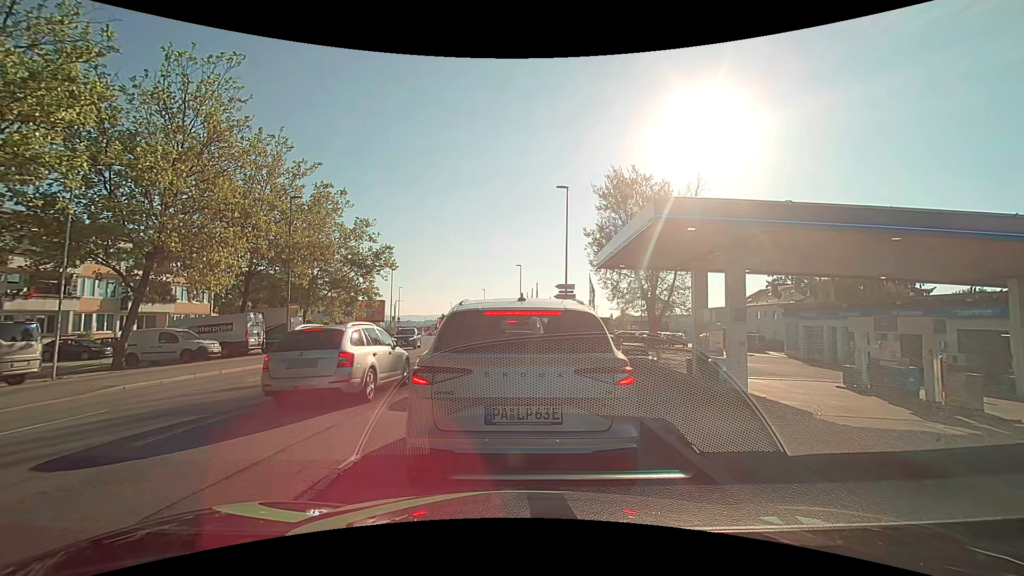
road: tertiary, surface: asphalt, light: Day
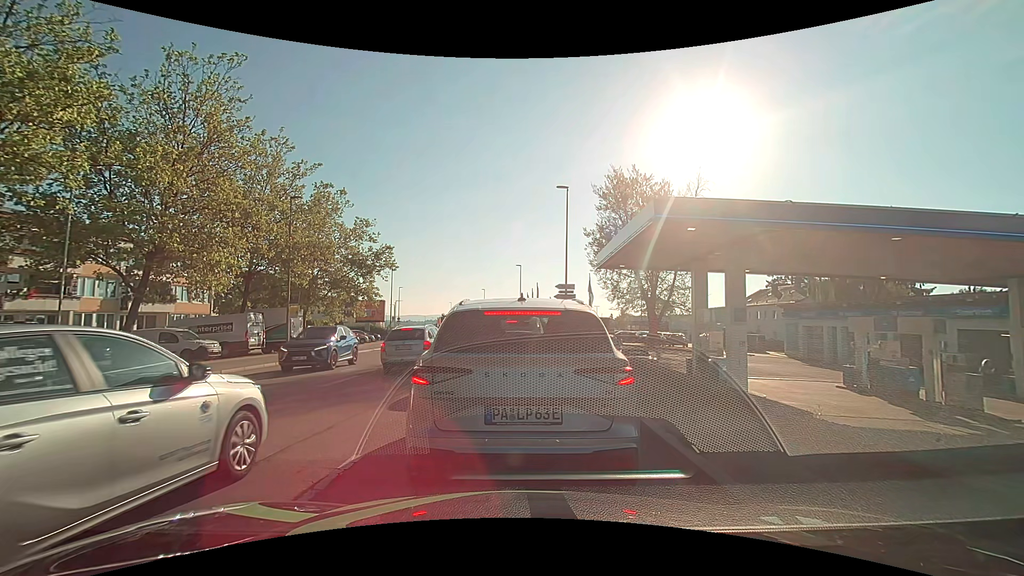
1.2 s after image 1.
(0.0, 0.0) m; 0°
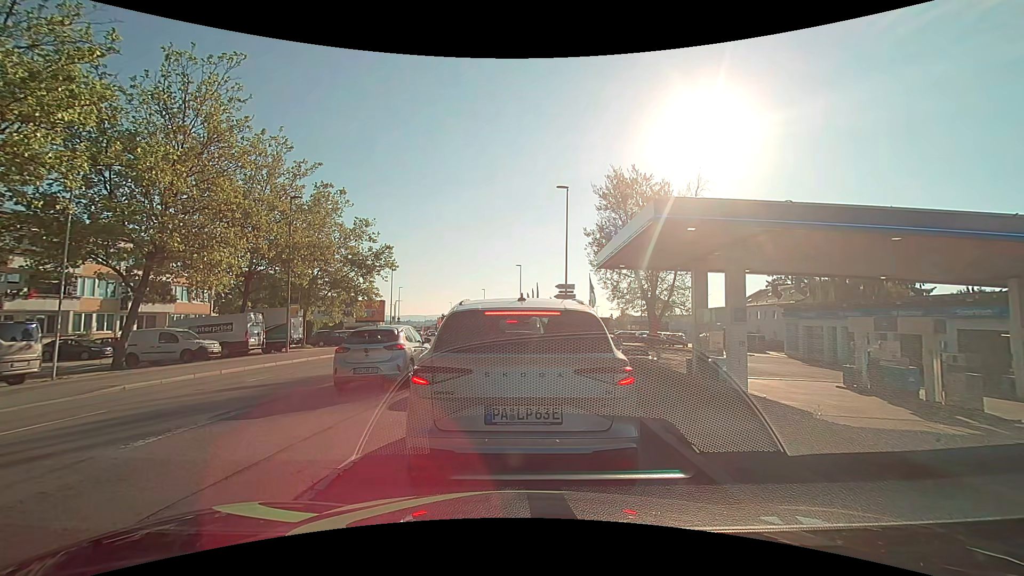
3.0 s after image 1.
(0.0, 0.0) m; 0°
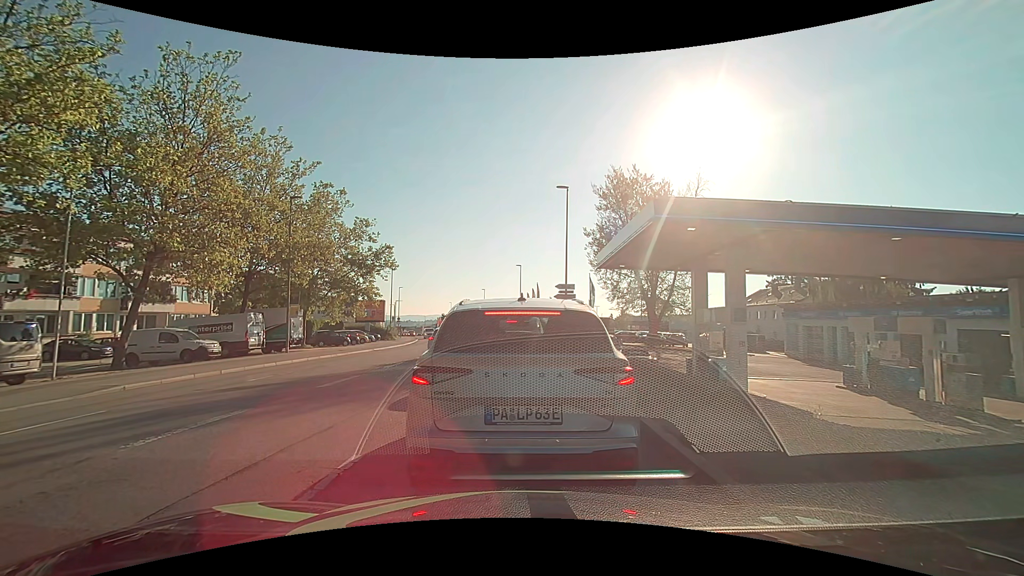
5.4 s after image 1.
(0.0, 0.0) m; 0°
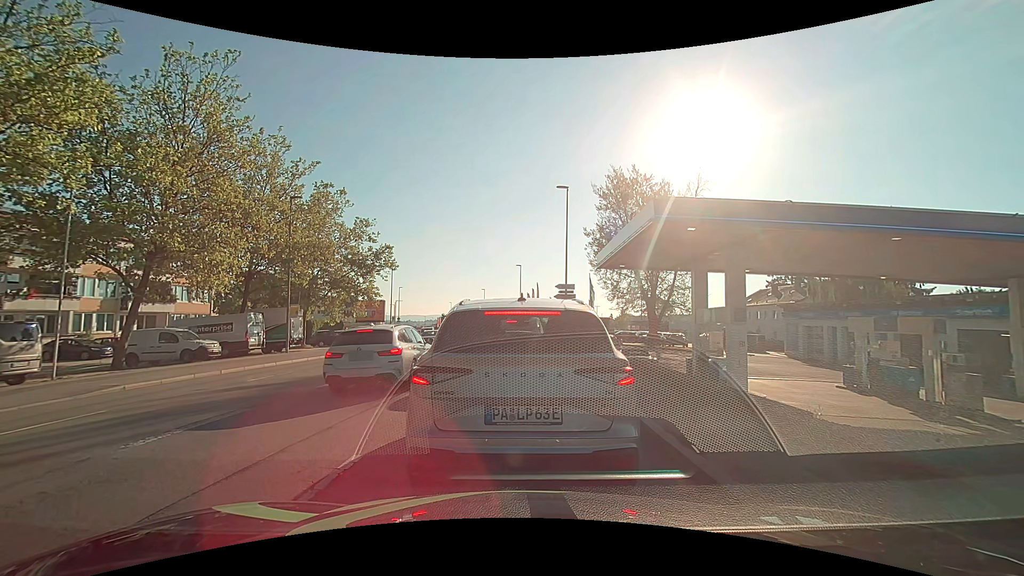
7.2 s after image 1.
(0.0, 0.0) m; 0°
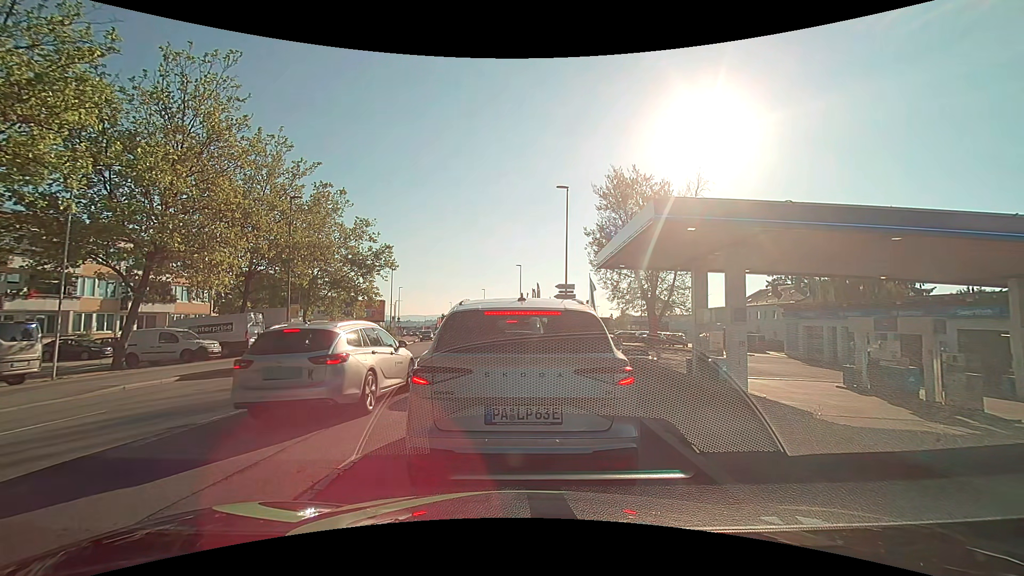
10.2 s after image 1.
(0.0, 0.0) m; 0°
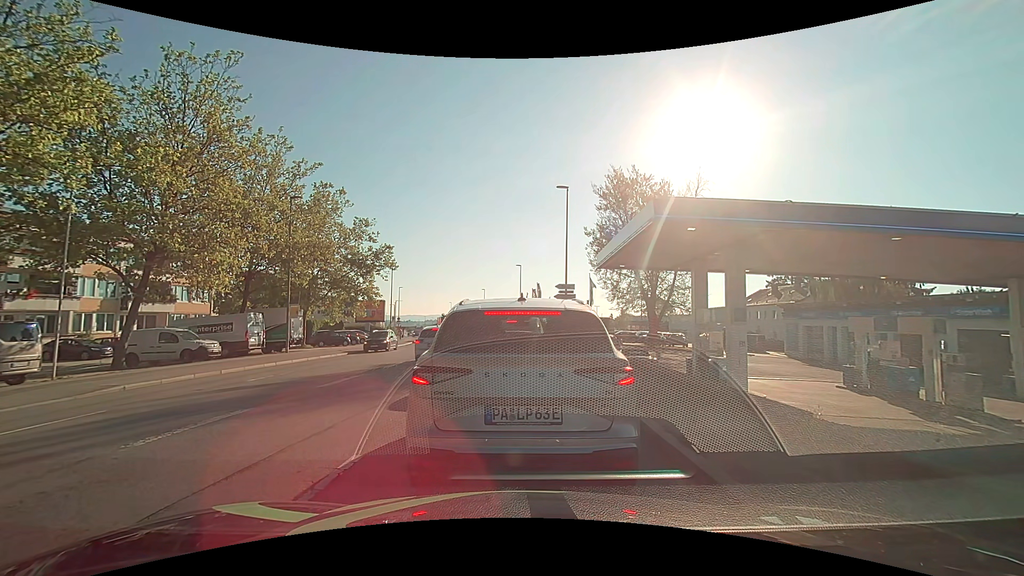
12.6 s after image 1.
(0.0, 0.0) m; 0°
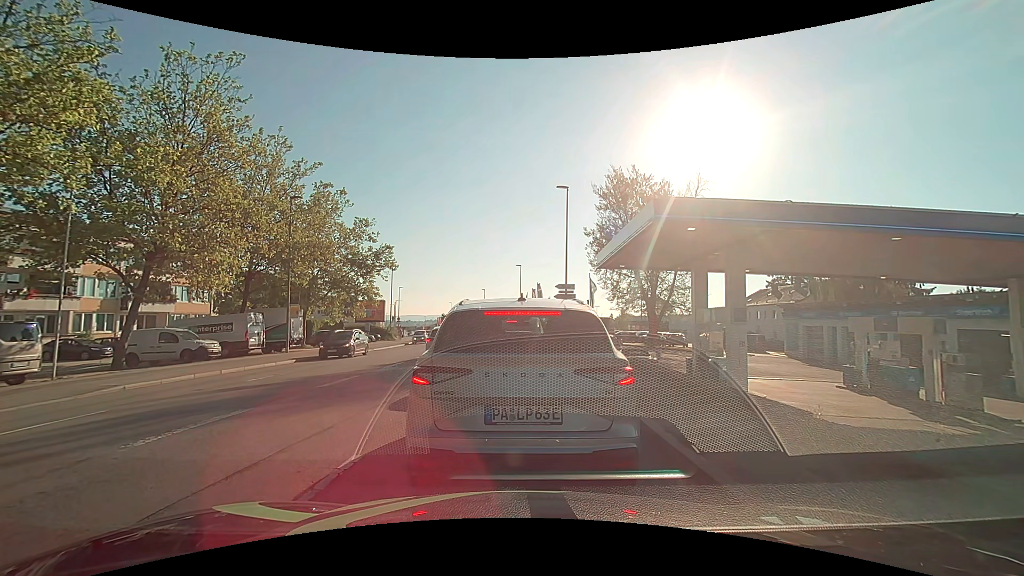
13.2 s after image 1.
(0.0, 0.0) m; 0°
